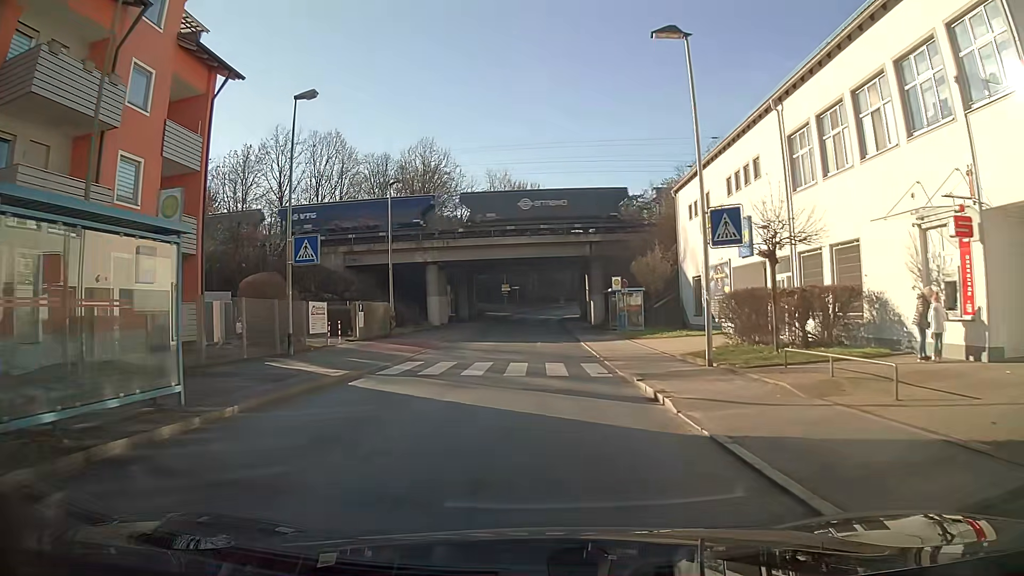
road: unclassified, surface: asphalt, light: Day
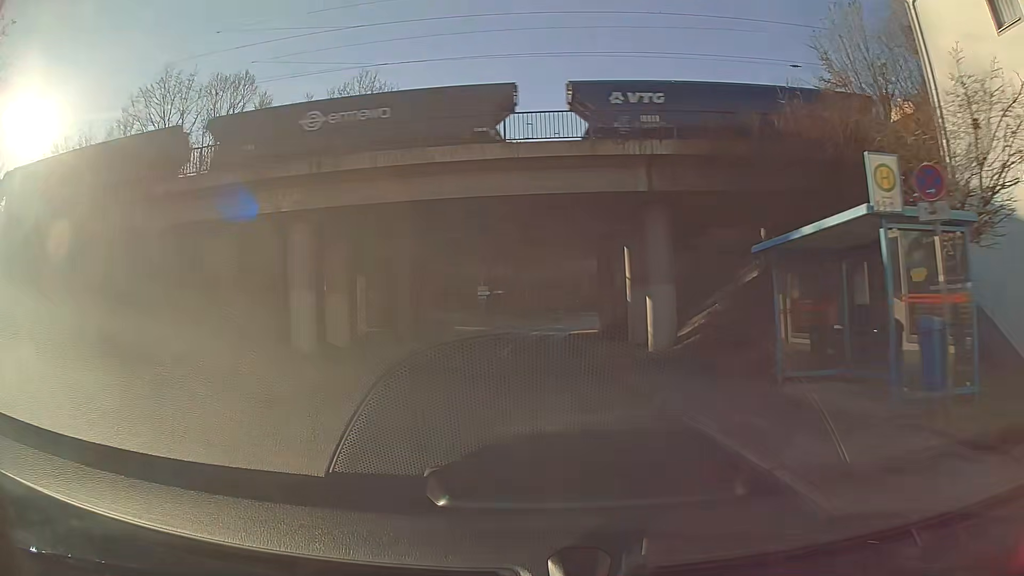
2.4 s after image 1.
(+0.1, +28.9) m; +1°
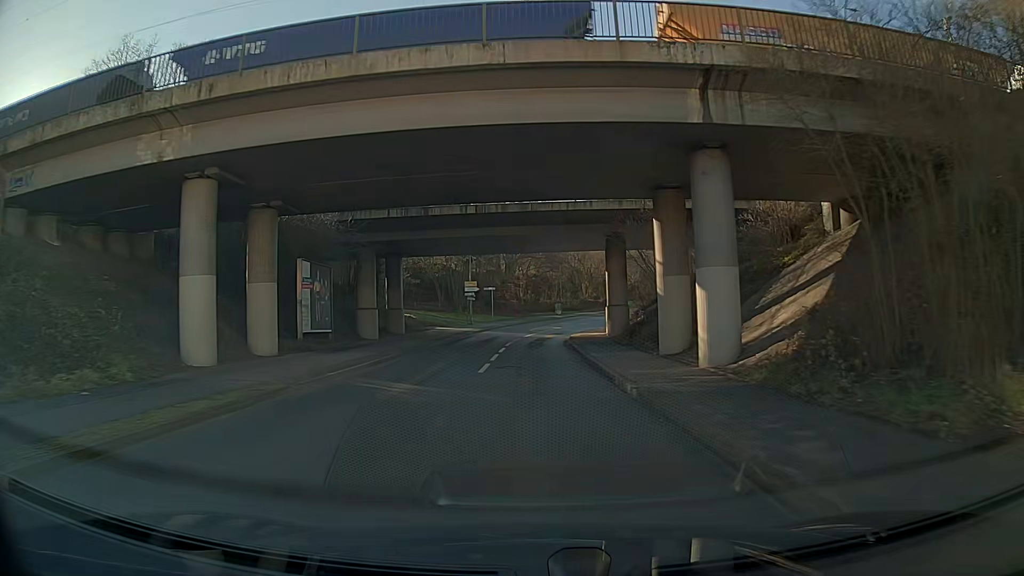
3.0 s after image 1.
(0.0, +7.9) m; 0°
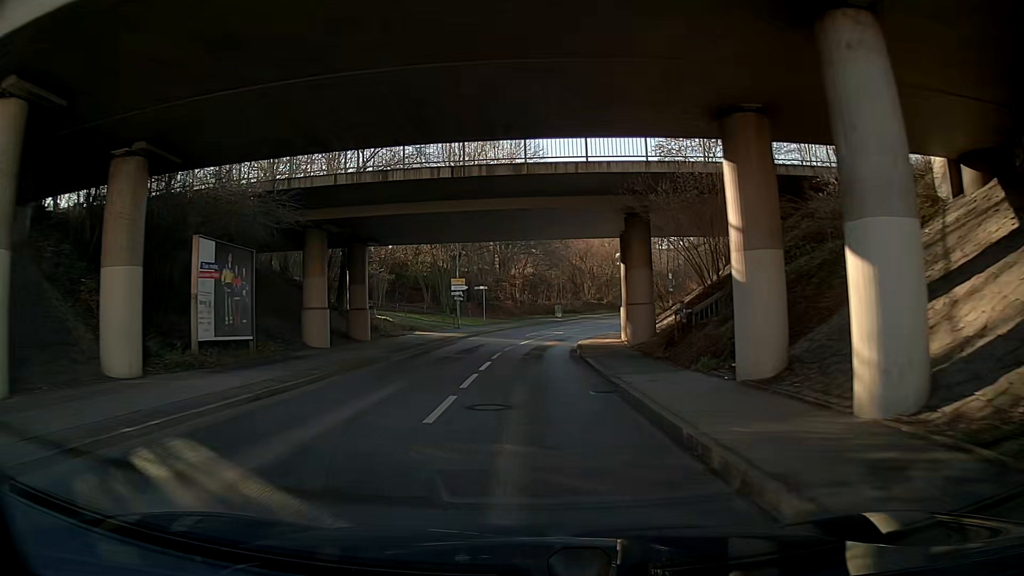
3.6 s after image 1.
(-0.1, +8.0) m; -2°
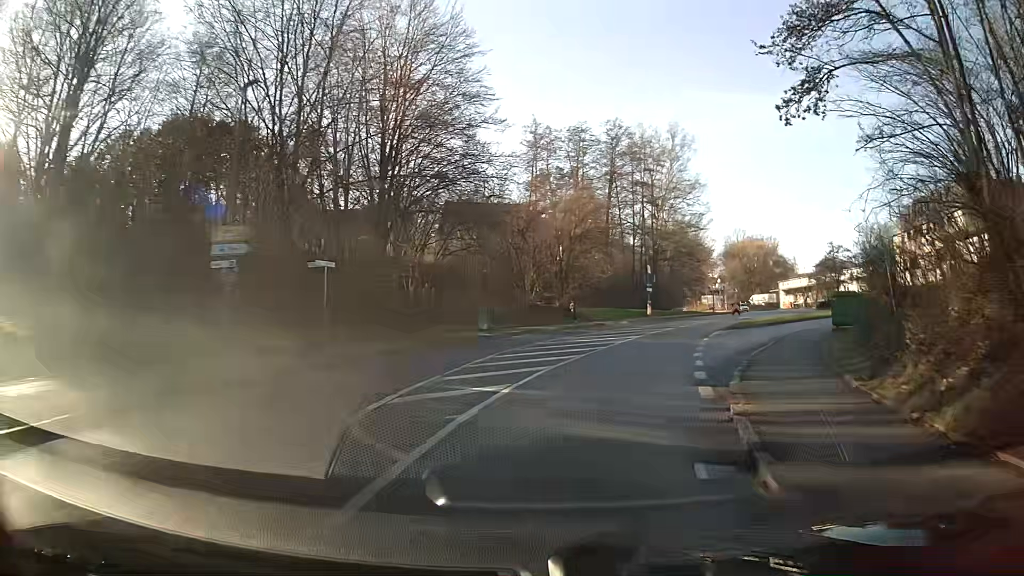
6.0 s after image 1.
(0.0, +32.1) m; +1°
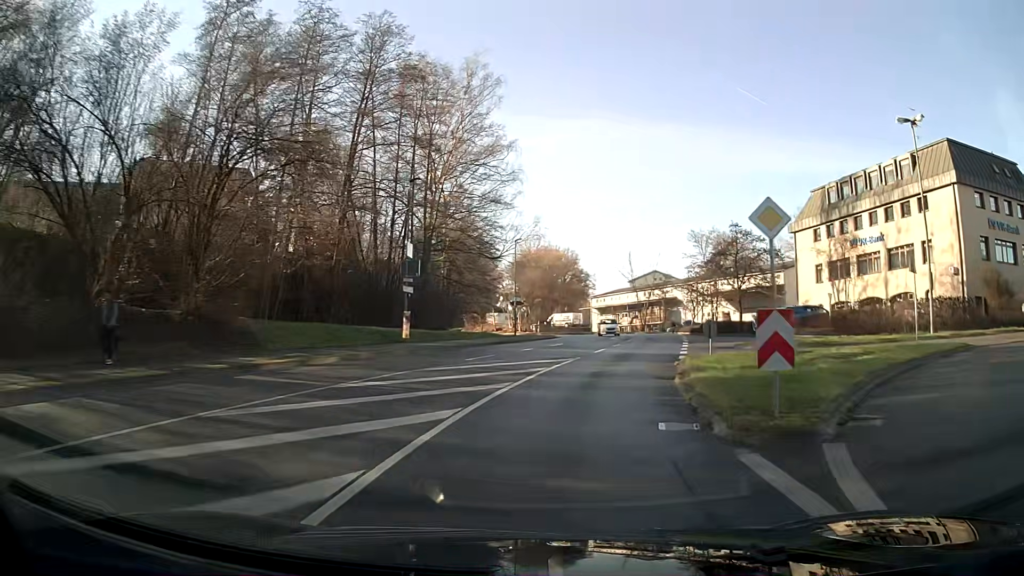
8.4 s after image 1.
(+10.1, +29.8) m; +30°
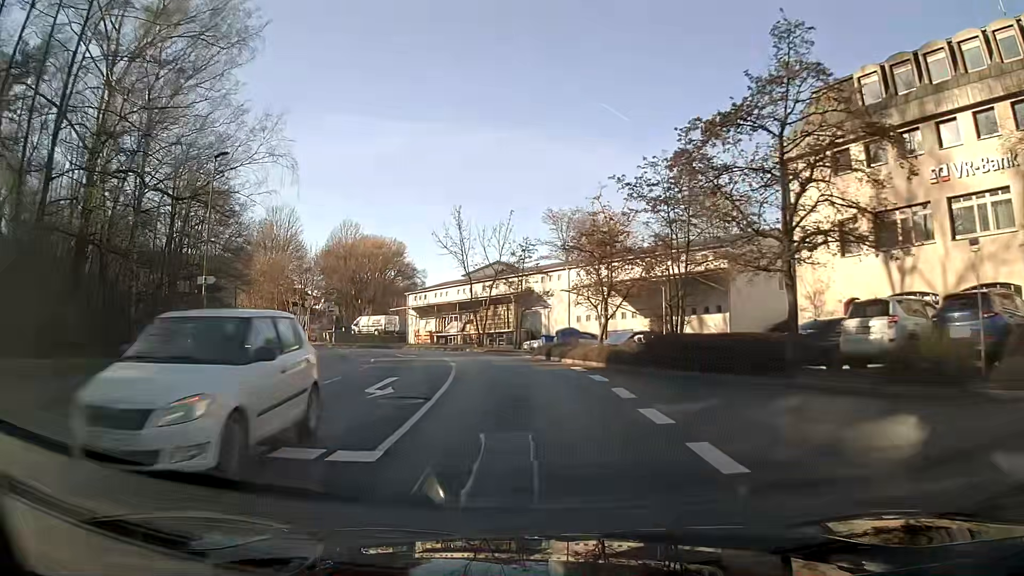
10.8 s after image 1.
(+4.0, +31.4) m; +10°
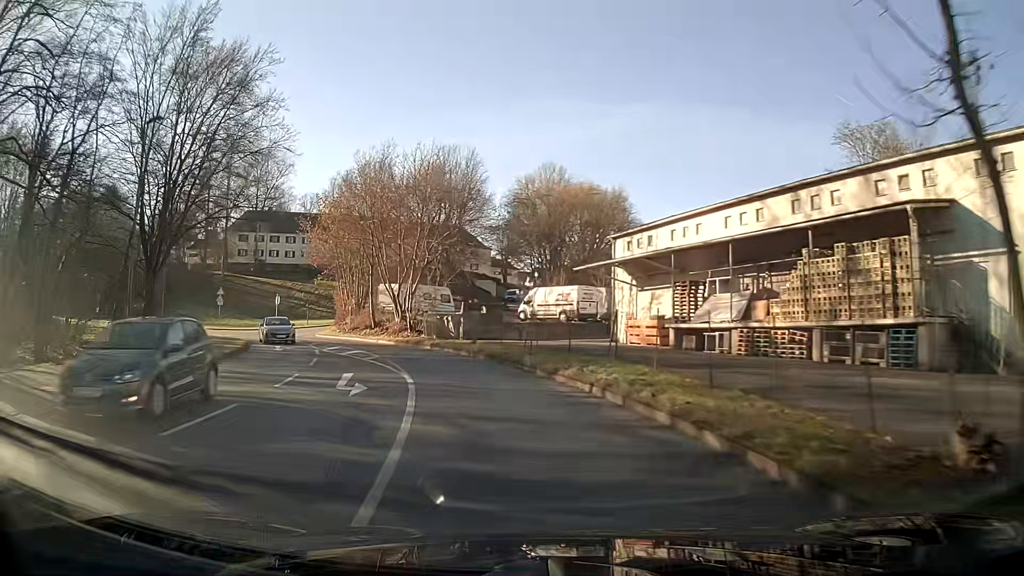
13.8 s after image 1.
(-6.2, +38.1) m; -22°
